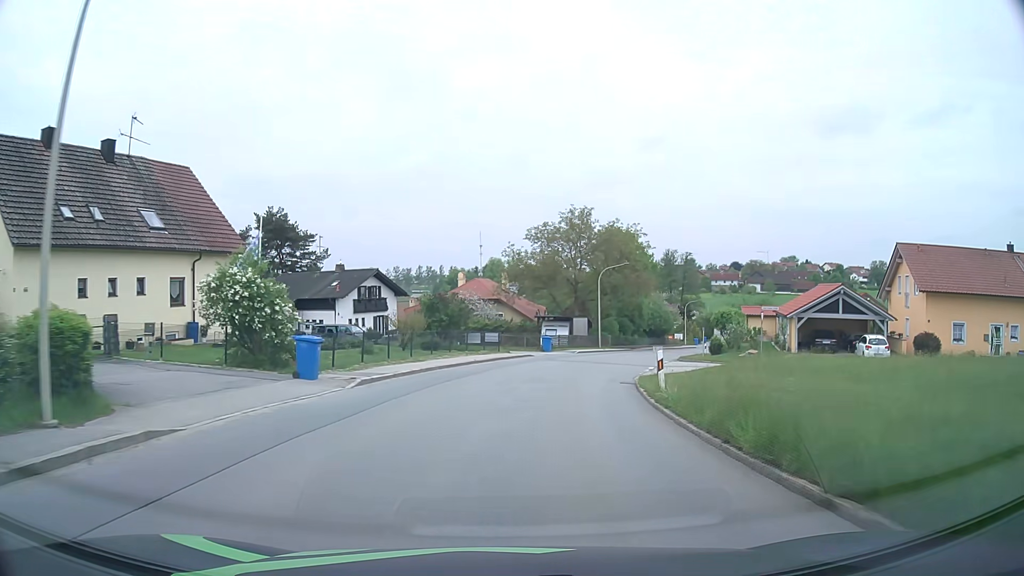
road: tertiary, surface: asphalt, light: Day
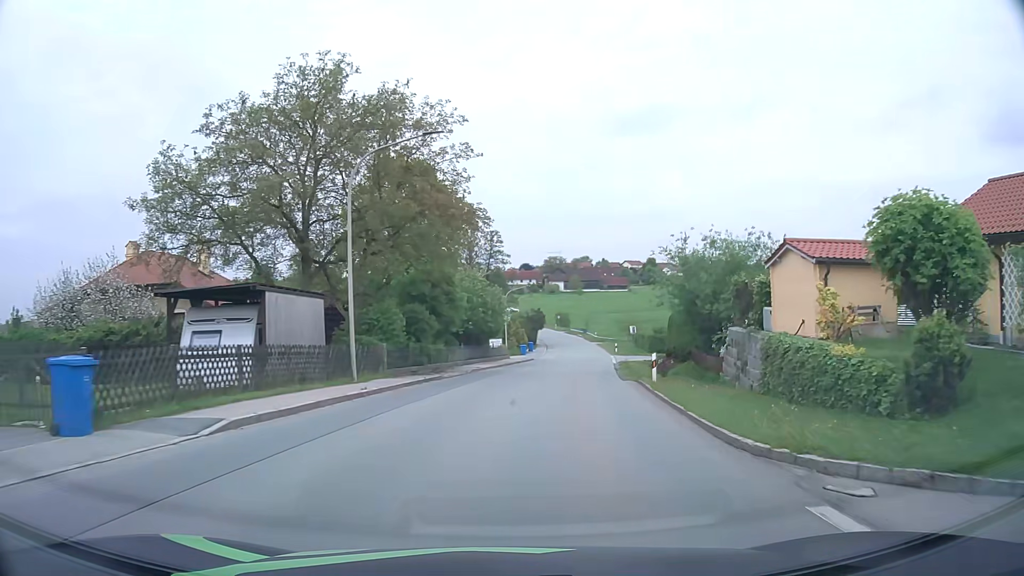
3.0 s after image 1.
(+5.5, +37.5) m; +18°
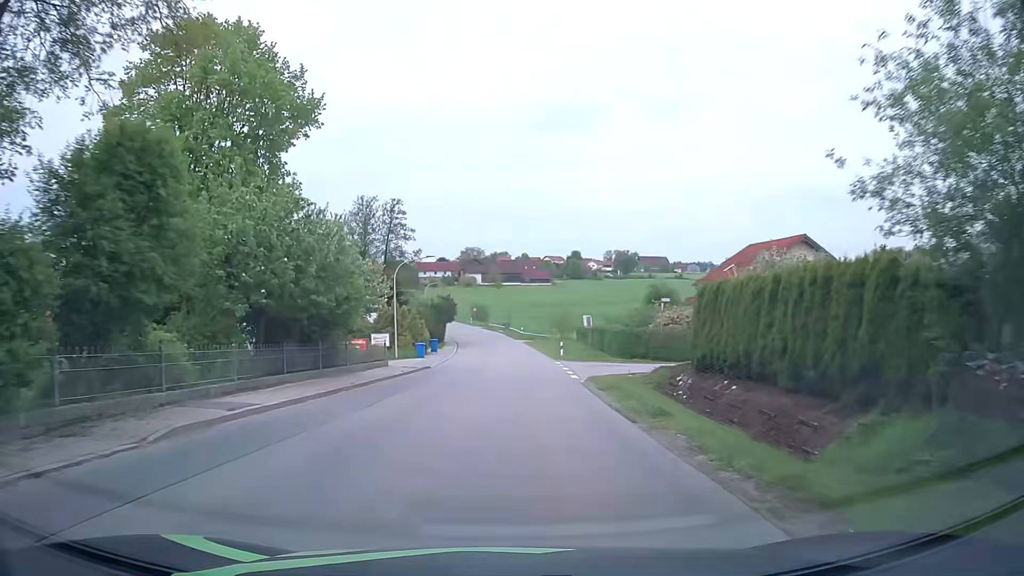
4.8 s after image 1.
(+1.7, +22.7) m; +7°
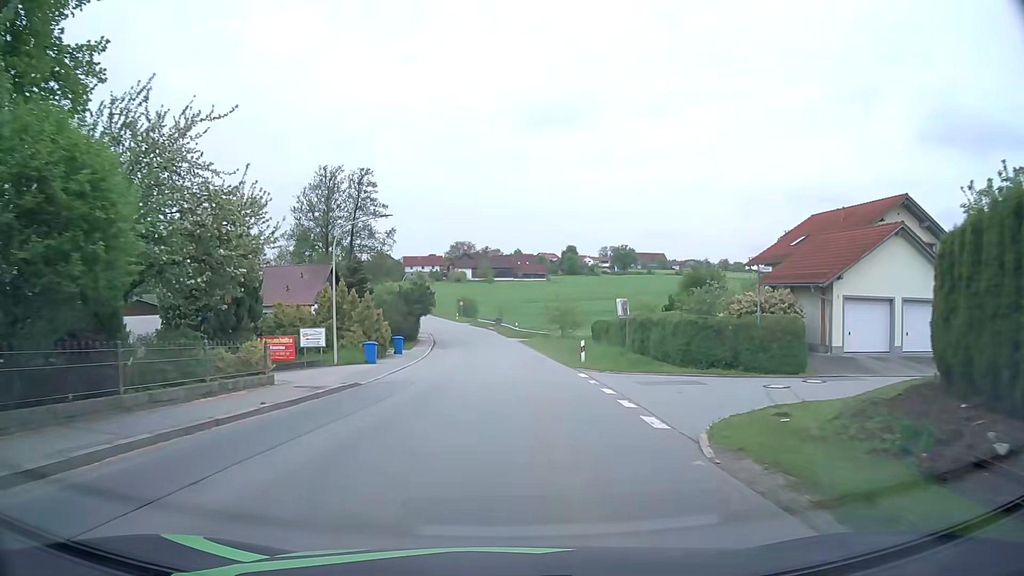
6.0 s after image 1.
(+0.1, +15.3) m; +1°
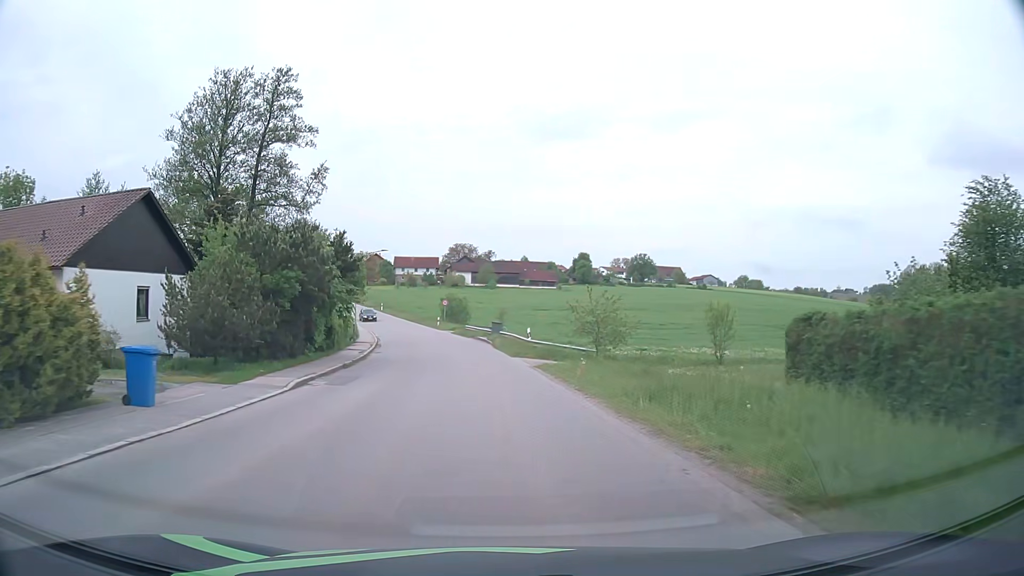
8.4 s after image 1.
(+0.1, +30.5) m; 0°
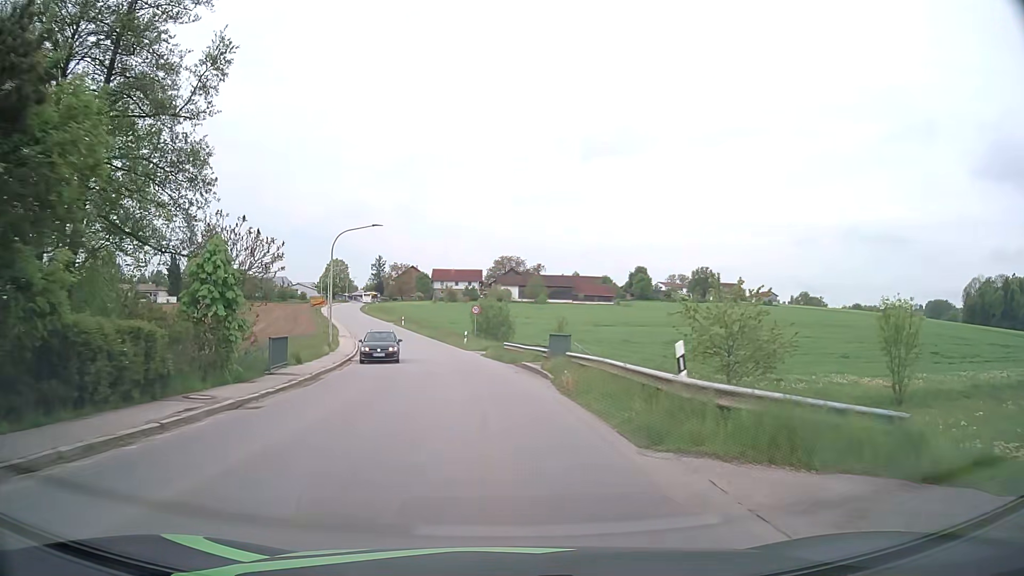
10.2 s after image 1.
(-0.7, +22.7) m; -4°
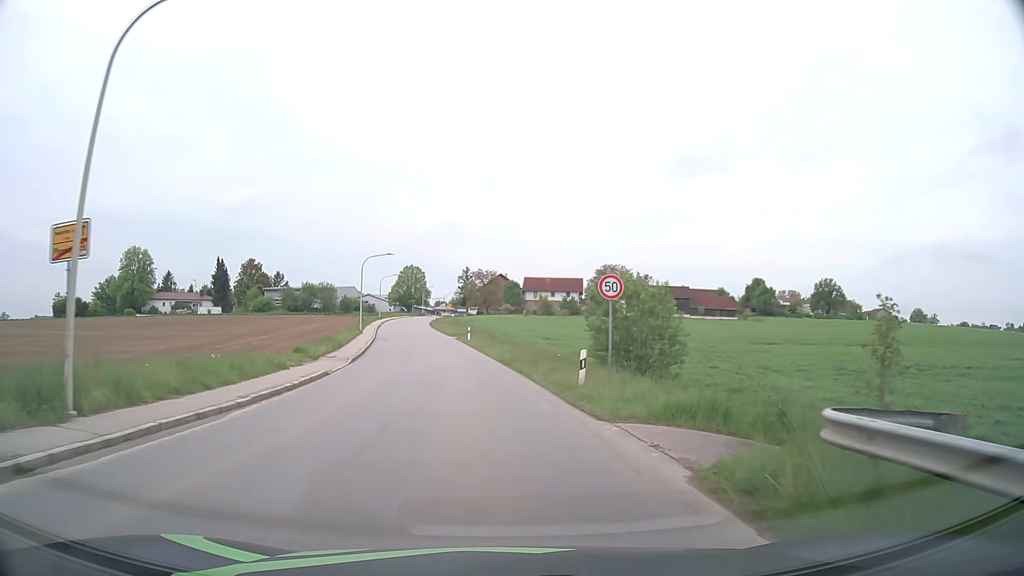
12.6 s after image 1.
(-2.2, +30.1) m; -8°
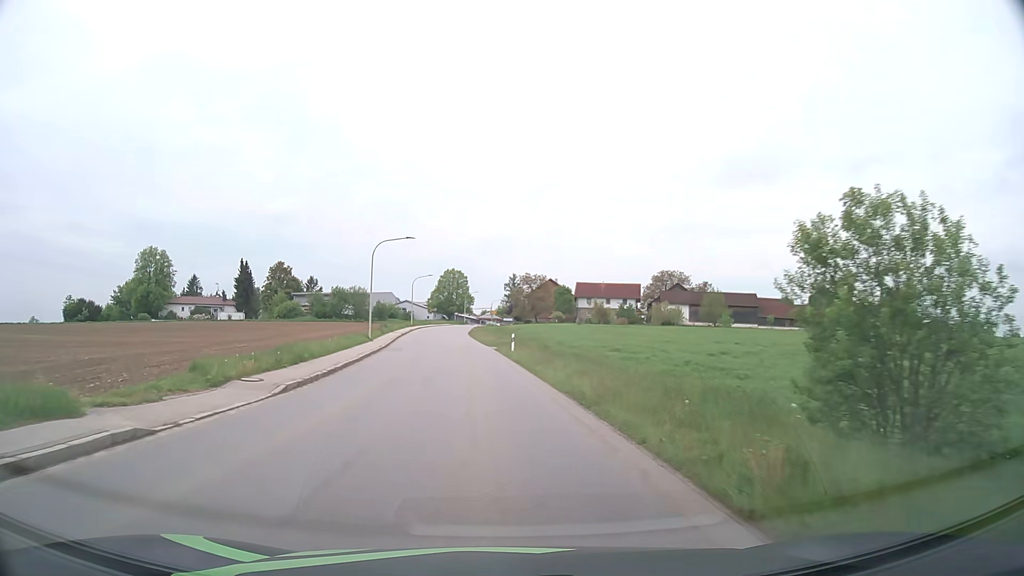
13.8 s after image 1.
(-0.5, +15.0) m; -4°
(0, +10) (-1, +20) (-1, +30) (-2, +40) (-3, +50) (-4, +60) (-5, +70) (-6, +80) (-6, +90) (-7, +100) m
